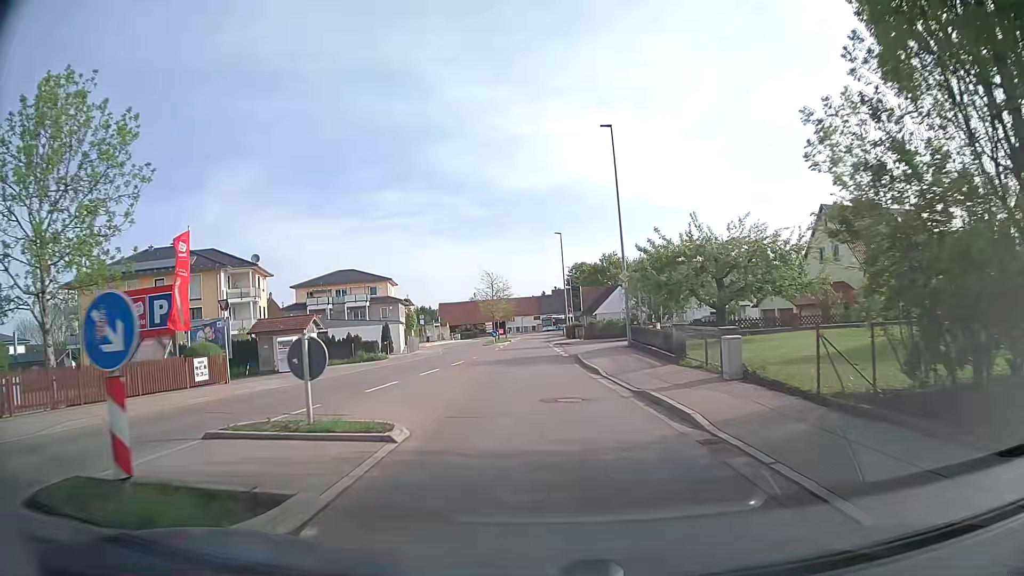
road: secondary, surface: asphalt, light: Day
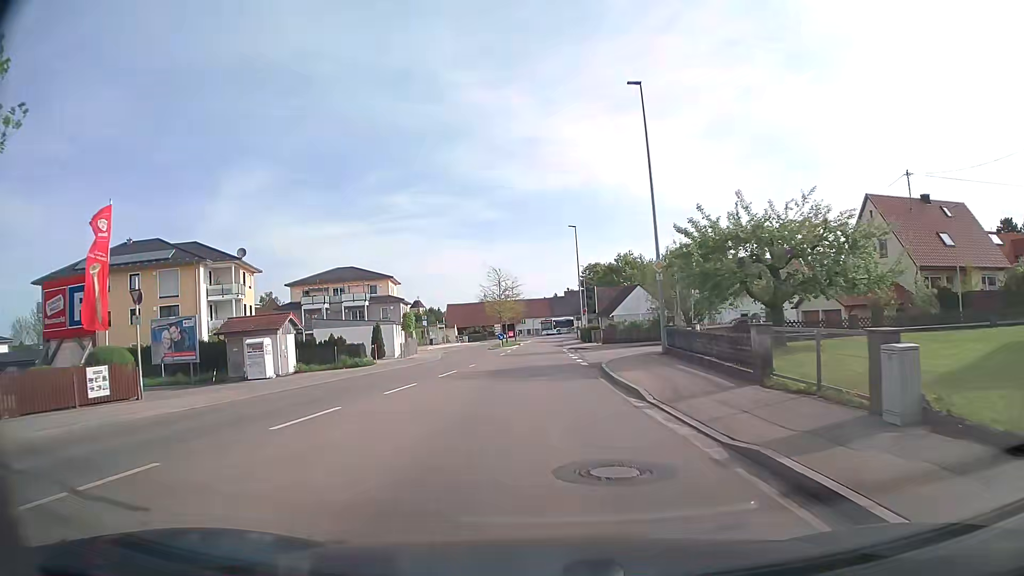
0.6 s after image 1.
(-0.1, +6.5) m; -1°
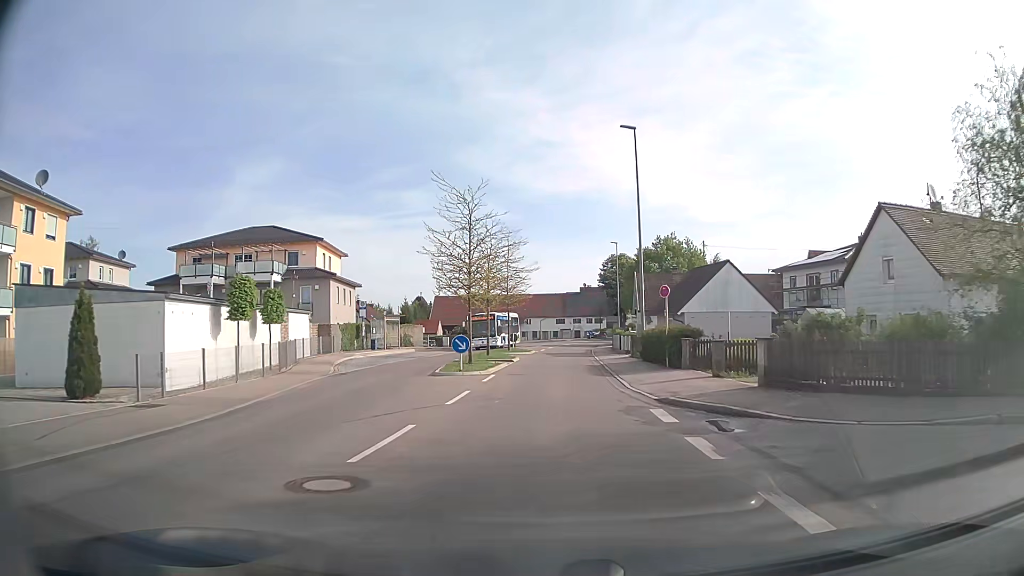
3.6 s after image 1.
(-0.4, +32.7) m; 0°
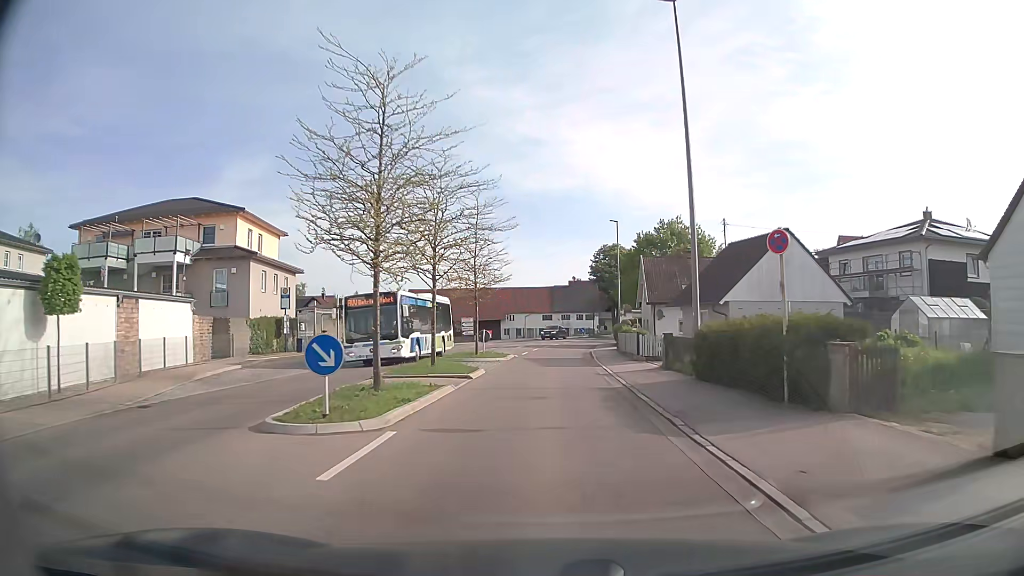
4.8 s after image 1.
(+0.2, +13.1) m; +2°
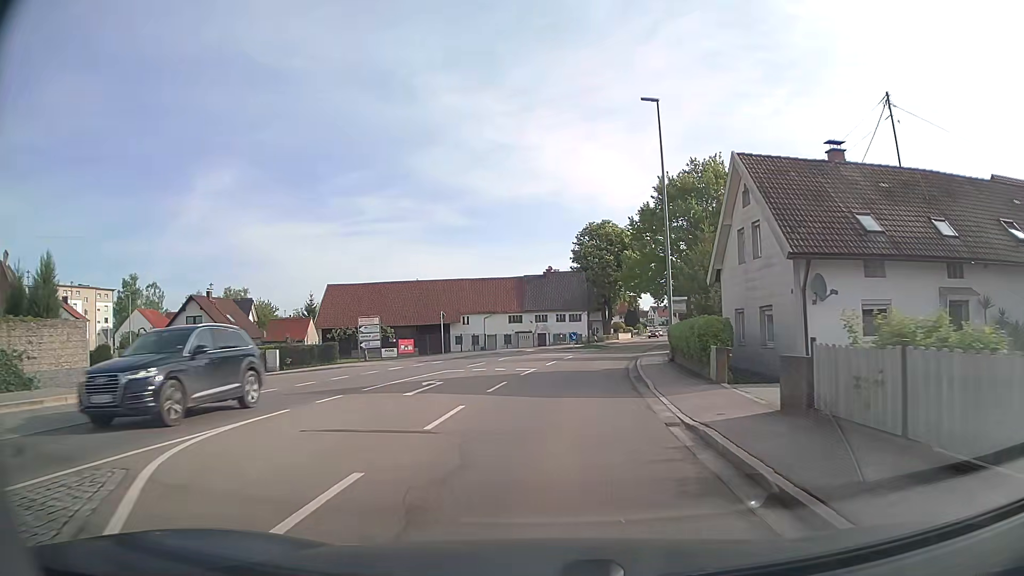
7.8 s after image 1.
(+0.3, +32.8) m; +2°
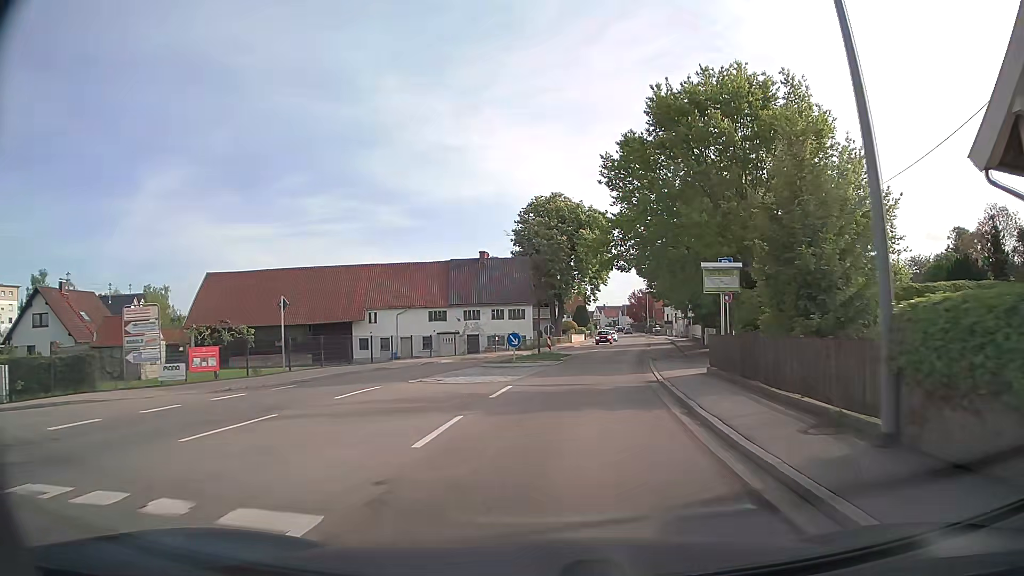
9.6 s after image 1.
(+0.8, +20.1) m; +5°
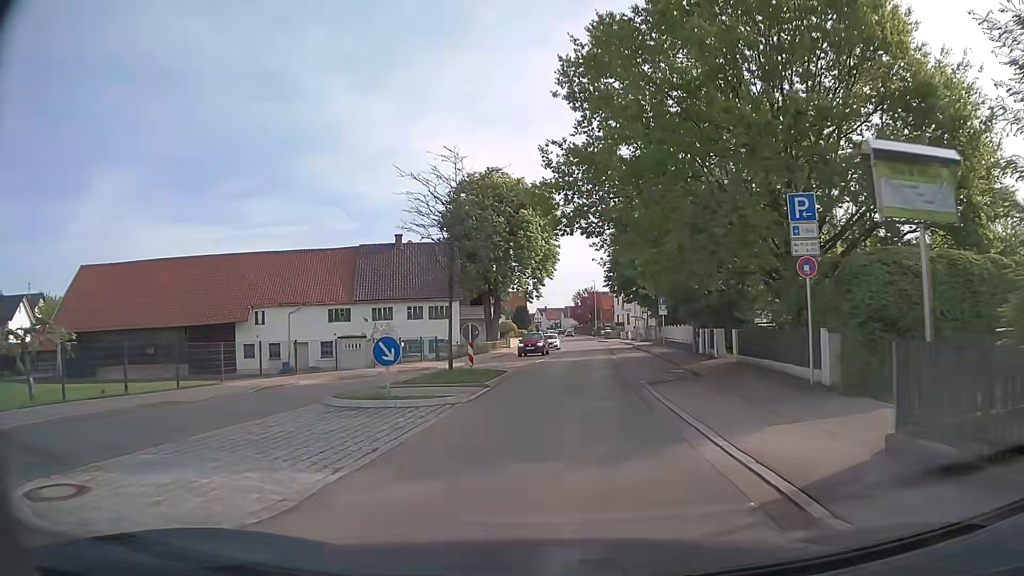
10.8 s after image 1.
(+0.6, +13.5) m; +5°
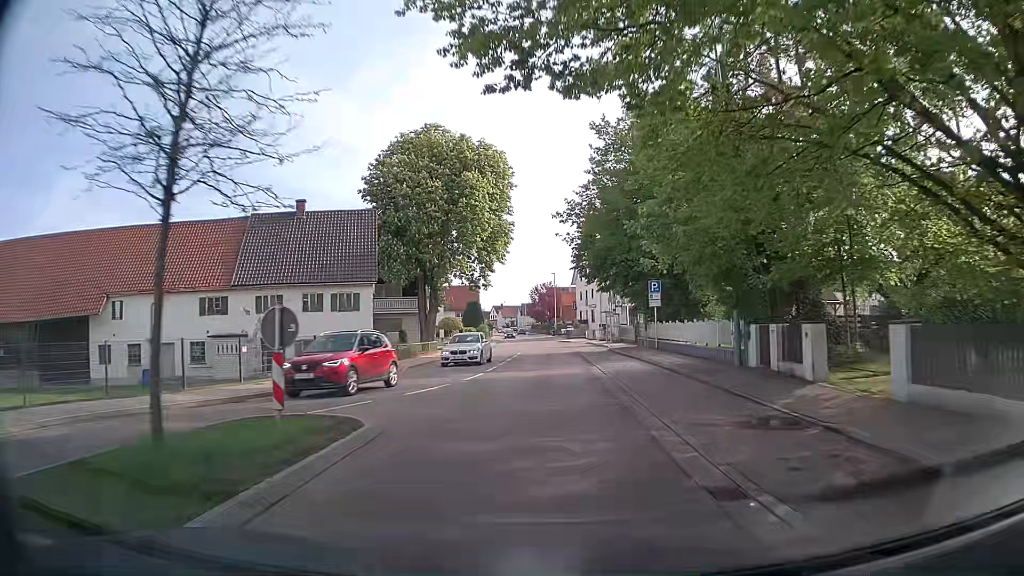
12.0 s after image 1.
(+0.5, +13.5) m; +4°
(0, +10) (0, +20) (0, +30) (0, +40) (0, +50) (0, +60) (0, +70) (0, +80) (-1, +90) (-1, +100) m
